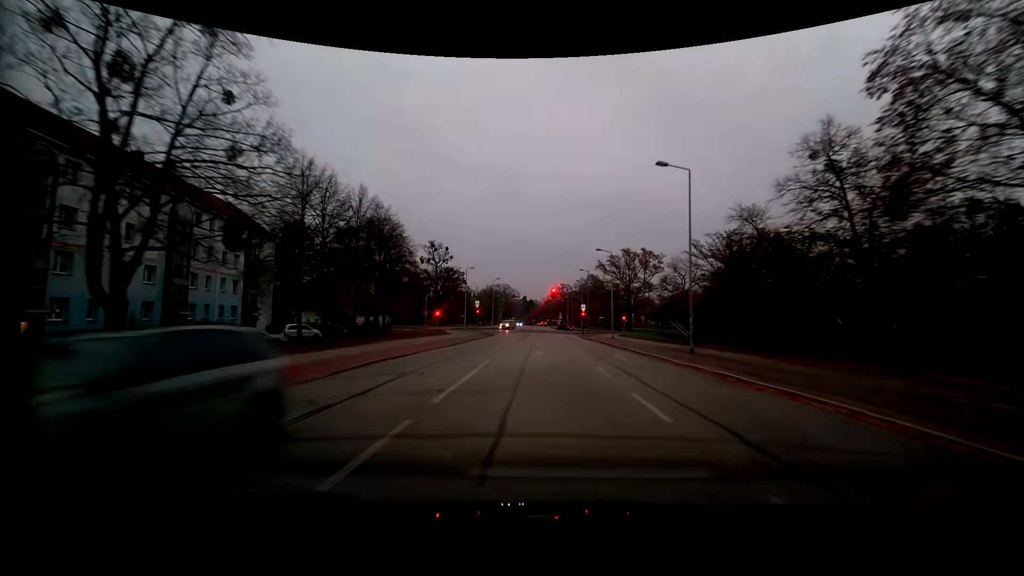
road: residential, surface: asphalt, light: Dusk
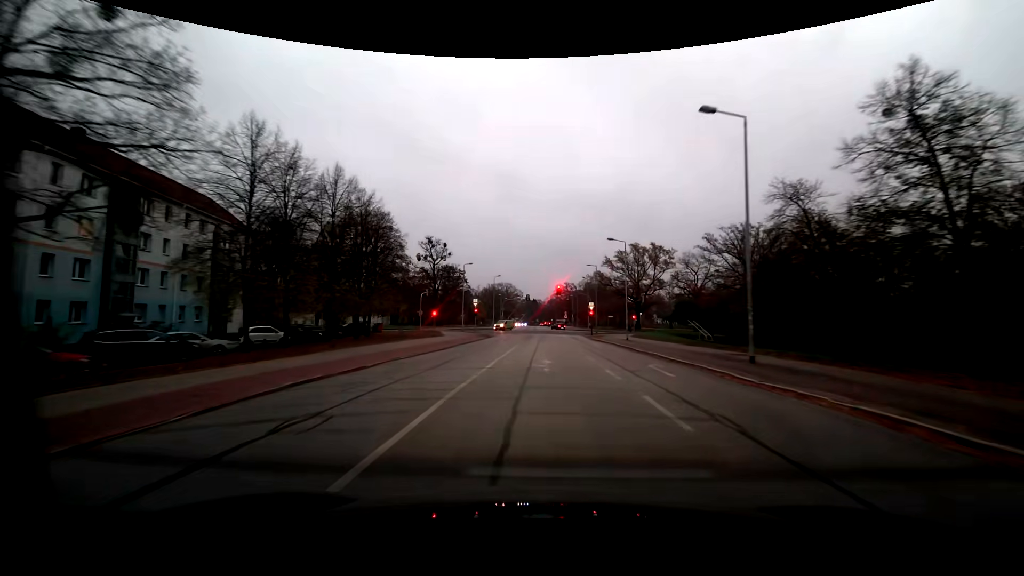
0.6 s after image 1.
(0.0, +6.5) m; 0°
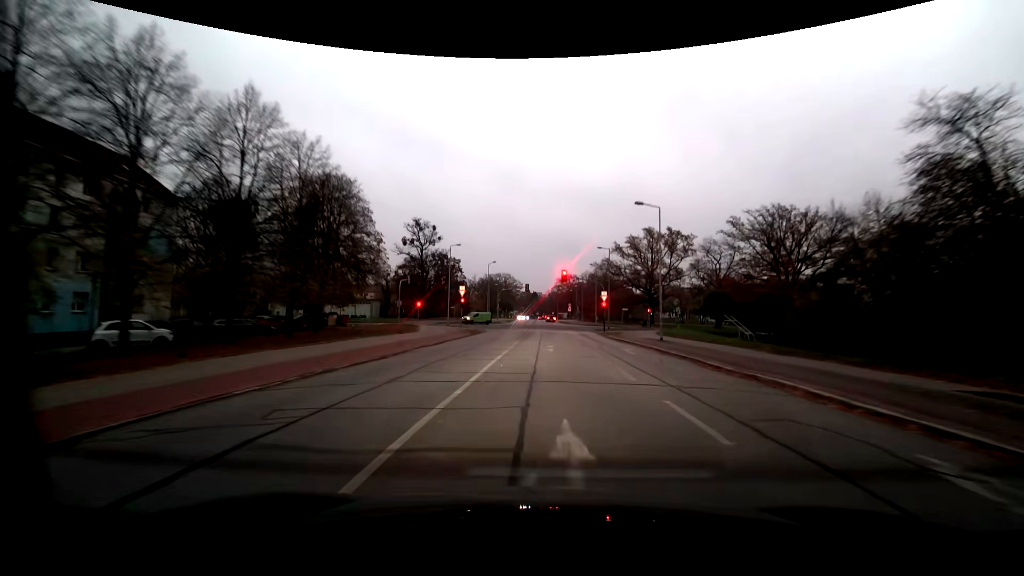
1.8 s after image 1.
(-0.1, +12.7) m; 0°
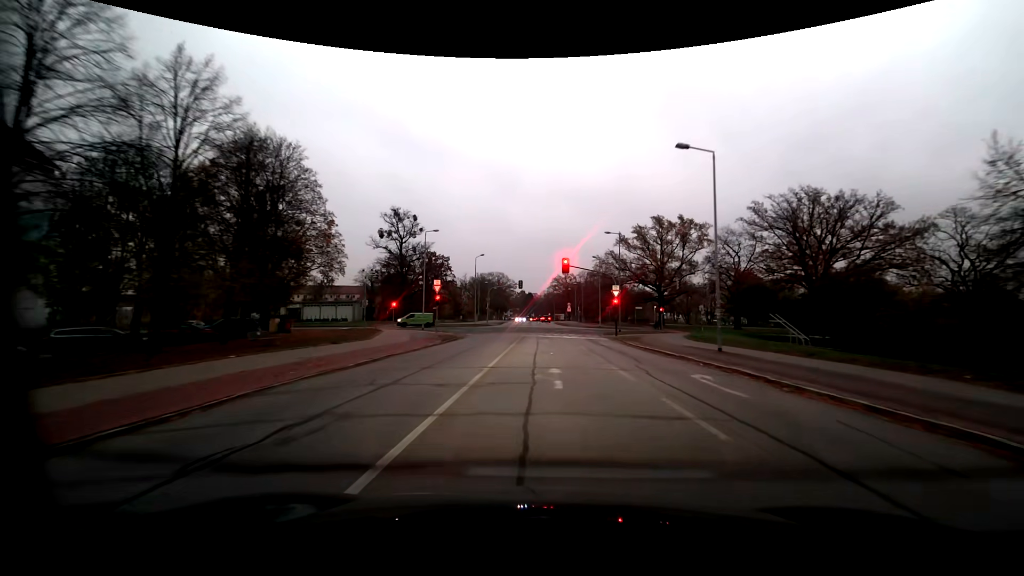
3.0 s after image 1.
(+0.1, +11.5) m; 0°
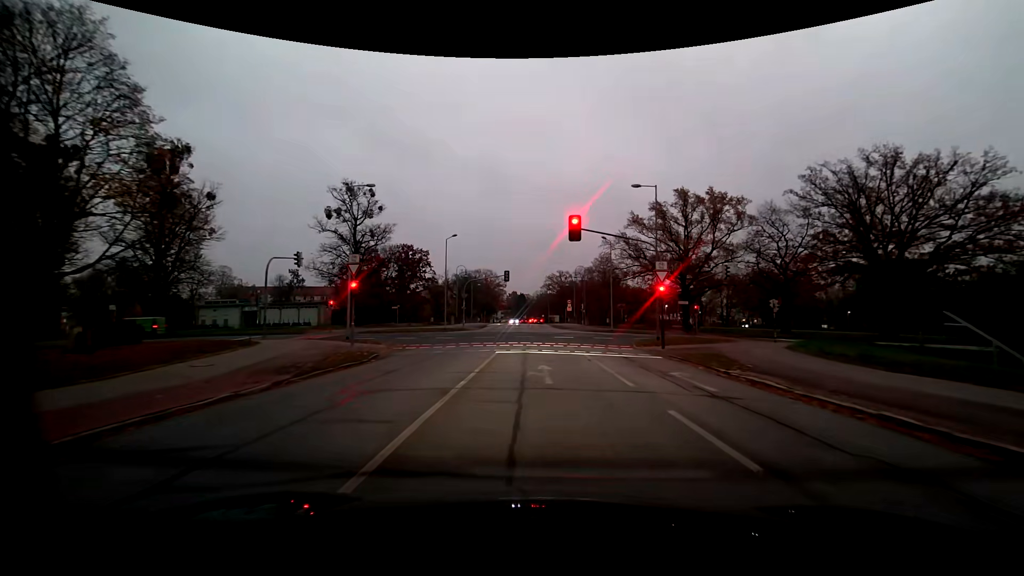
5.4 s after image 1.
(+0.1, +18.5) m; +1°
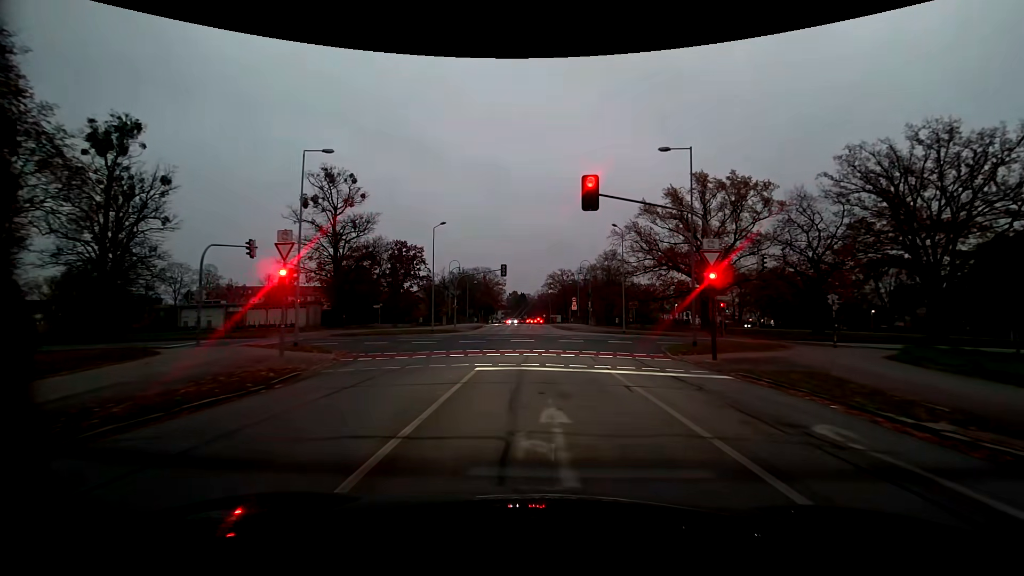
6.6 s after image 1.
(-0.1, +7.1) m; -1°
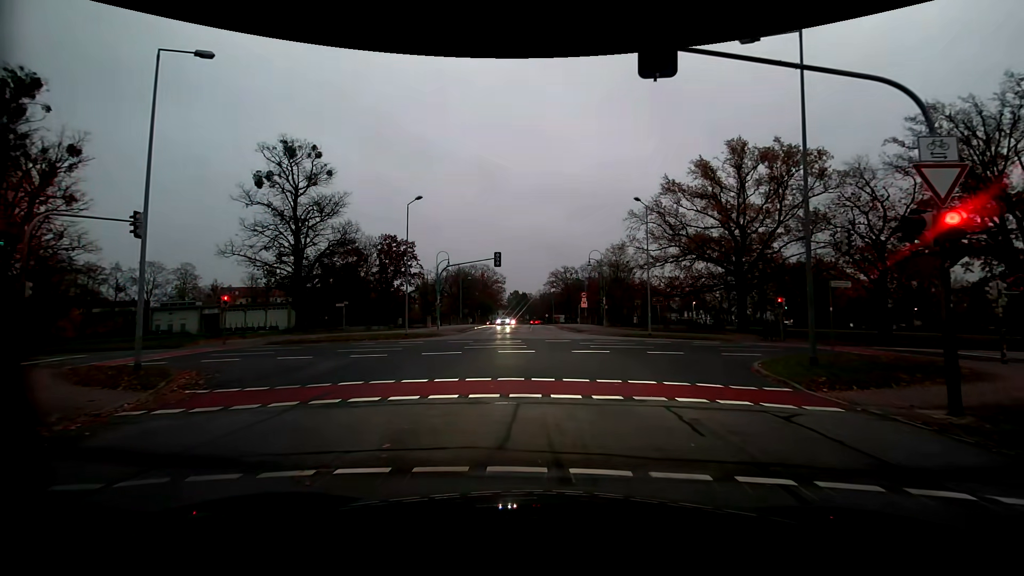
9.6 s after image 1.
(0.0, +9.8) m; +1°
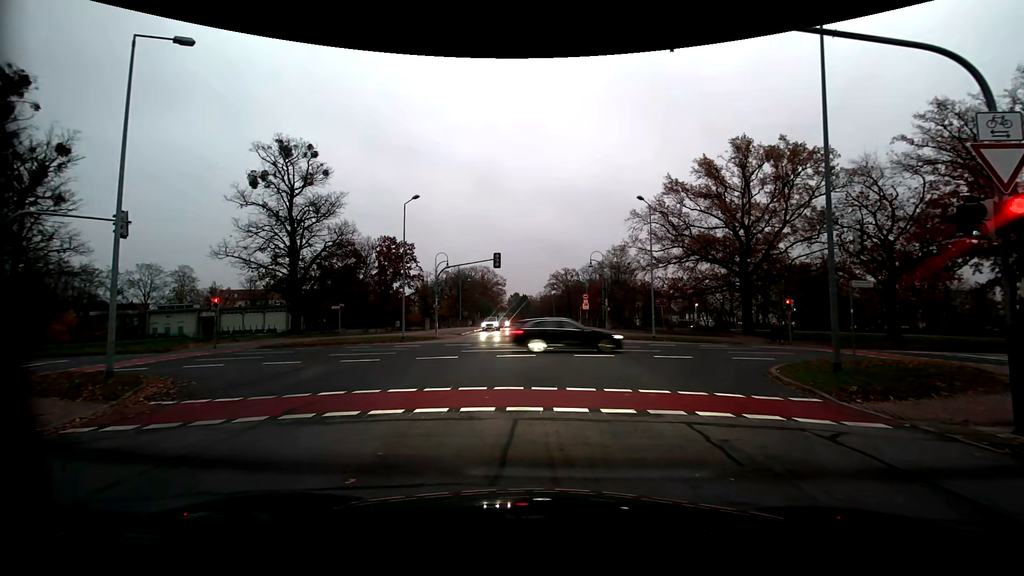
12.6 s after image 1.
(0.0, +1.0) m; 0°
